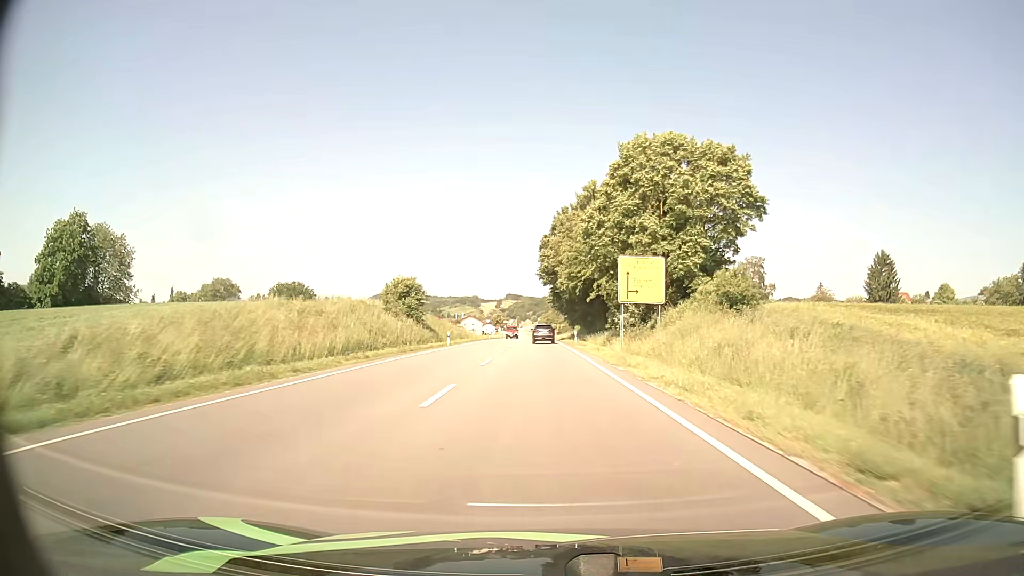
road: primary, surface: asphalt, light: Day
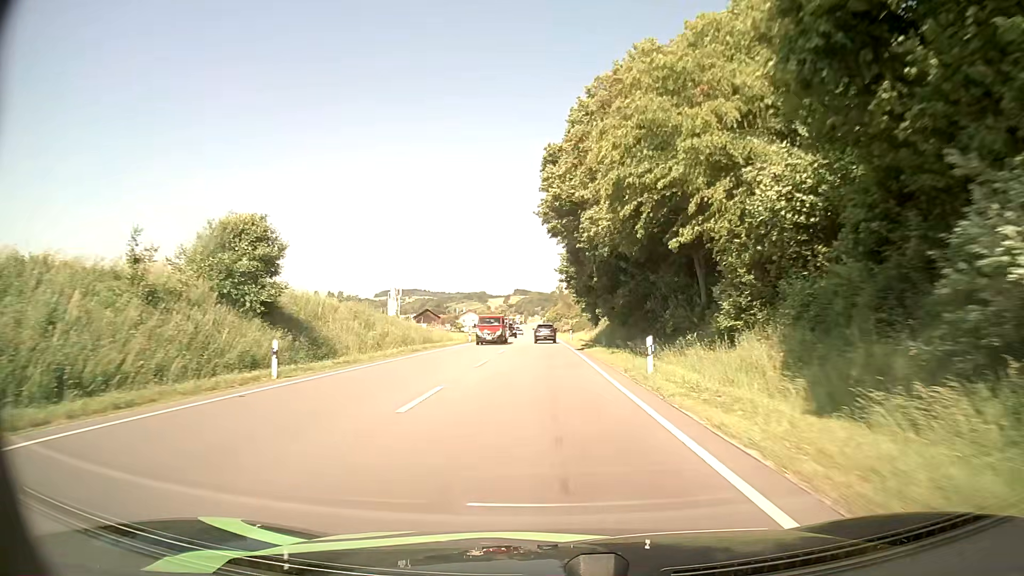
(-0.1, +34.8) m; -1°
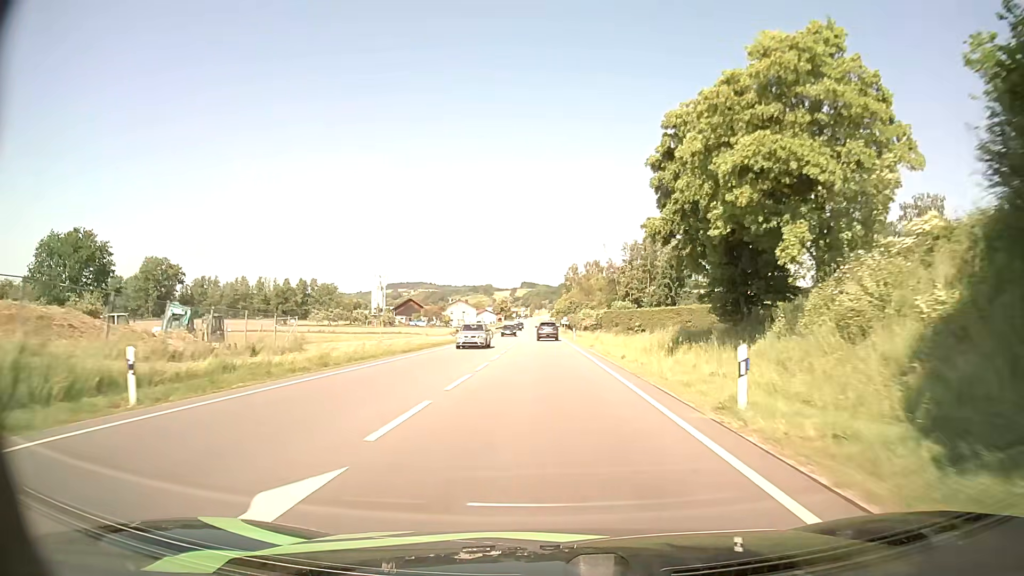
(-0.3, +57.0) m; -1°
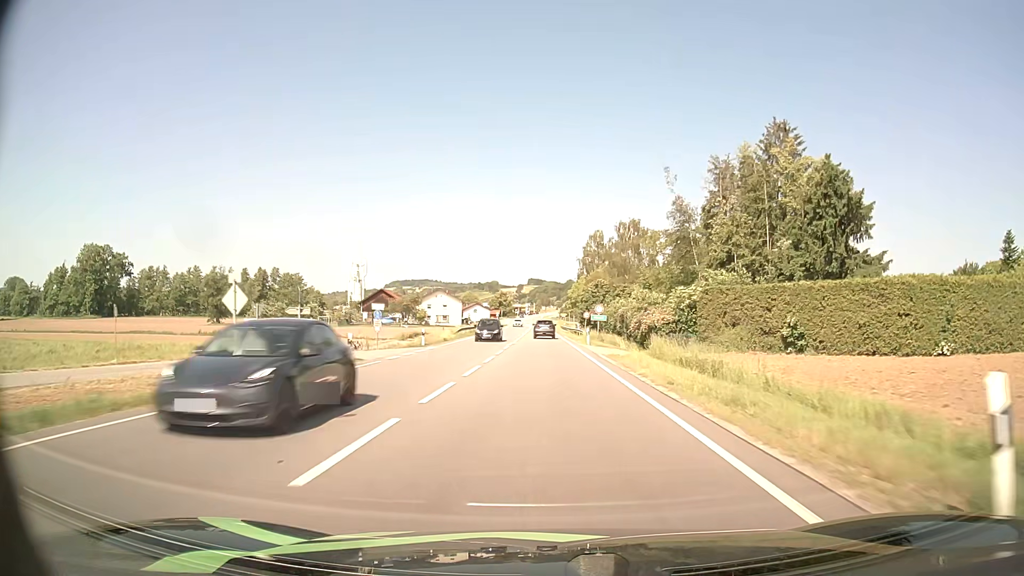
(-0.1, +56.3) m; 0°
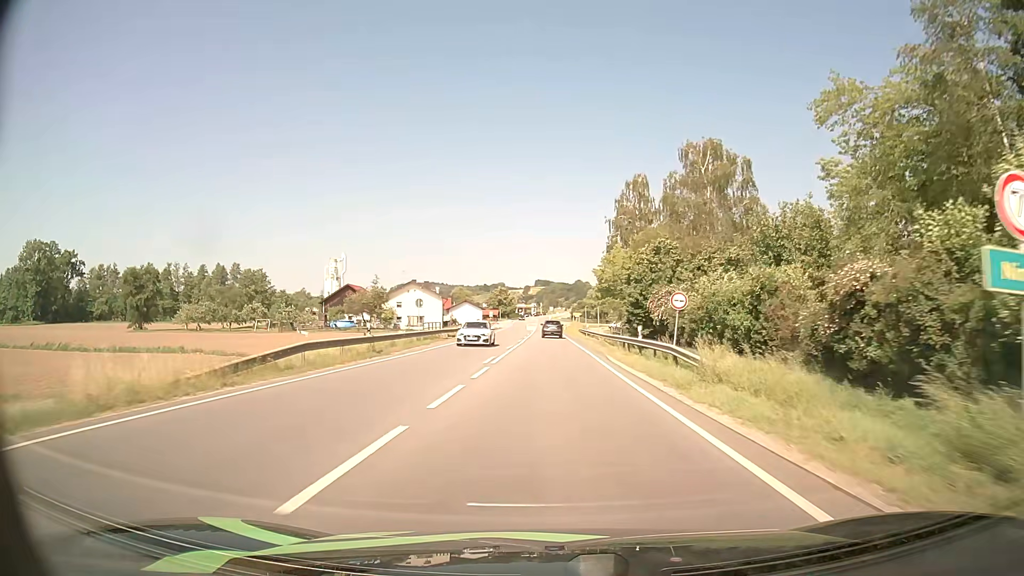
(-0.4, +42.7) m; -1°
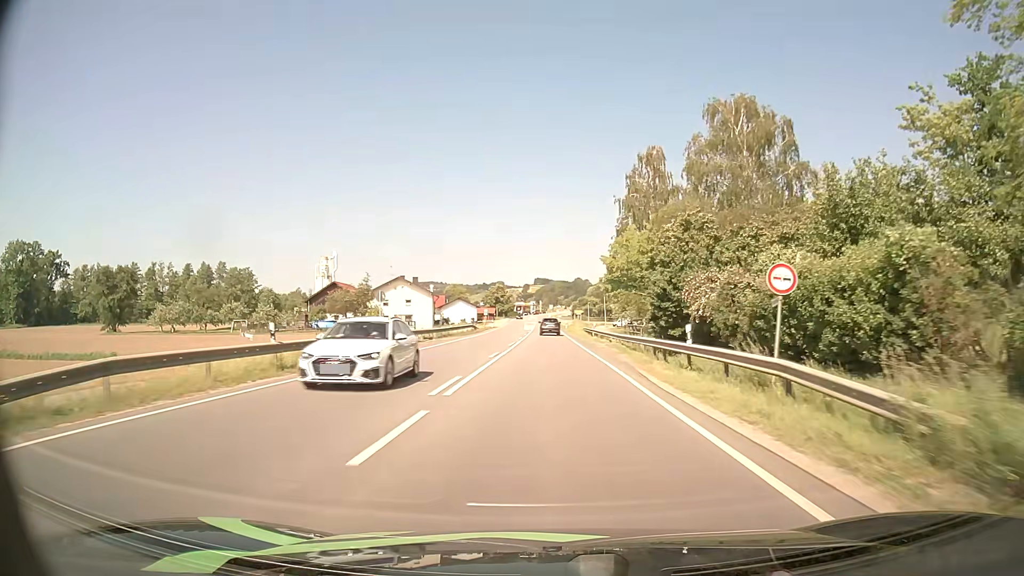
(0.0, +10.3) m; 0°
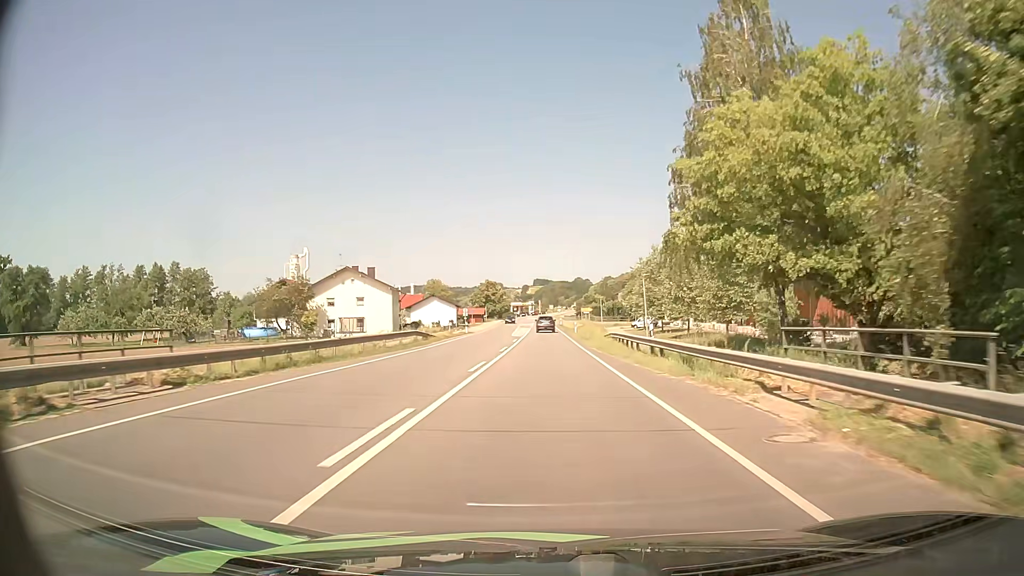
(0.0, +30.2) m; 0°
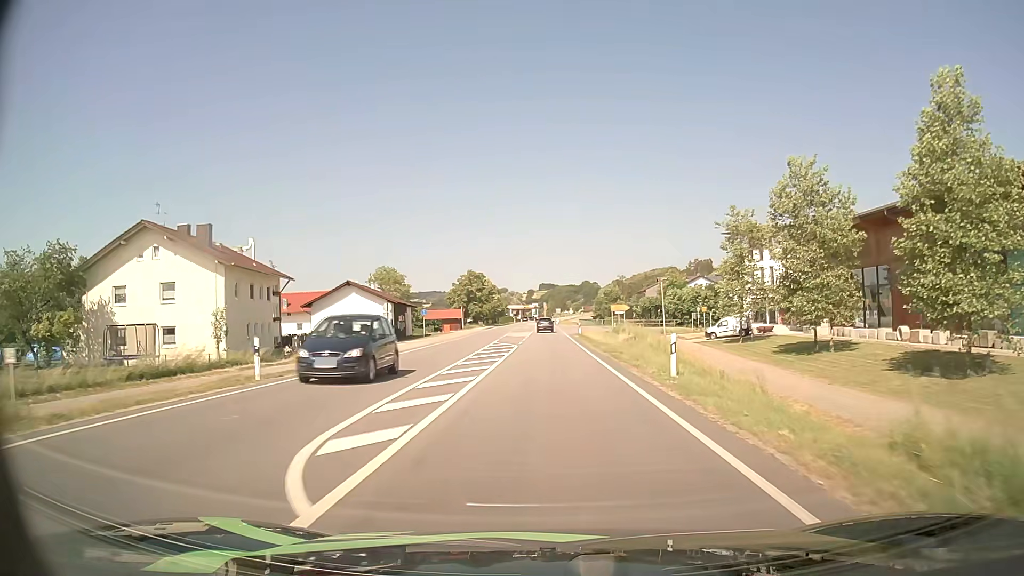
(-0.3, +47.5) m; -1°
(0, +10) (0, +20) (0, +30) (0, +40) (0, +50) (0, +60) (+2, +70) (+6, +79) (+13, +86) (+22, +90) m
